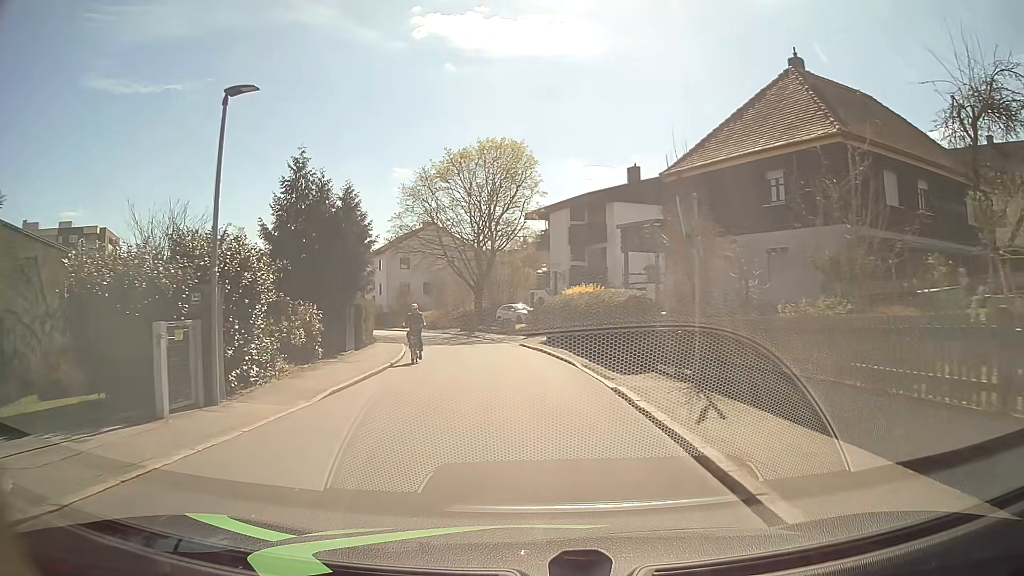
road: residential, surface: asphalt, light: Day
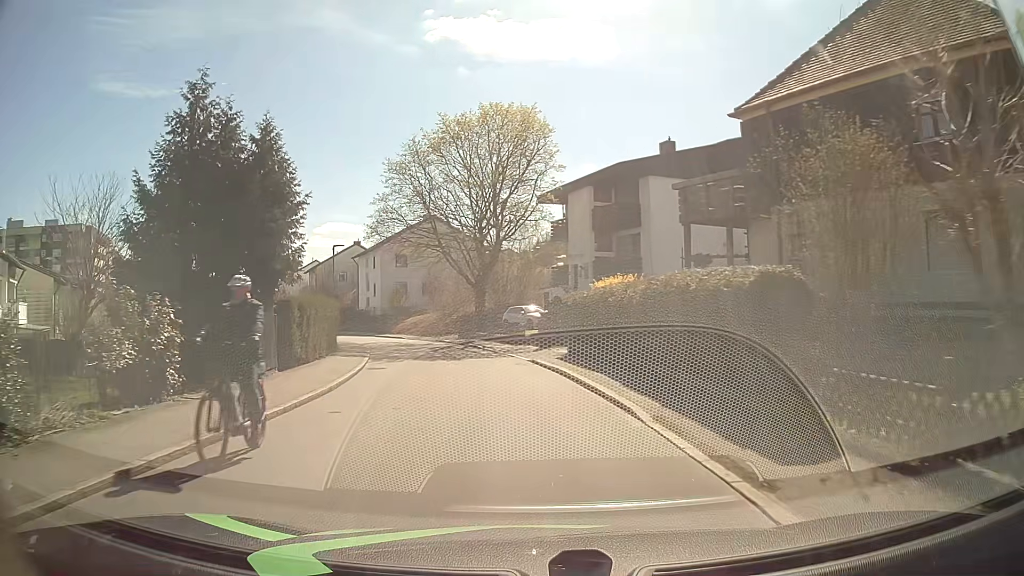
(0.0, +9.2) m; -1°
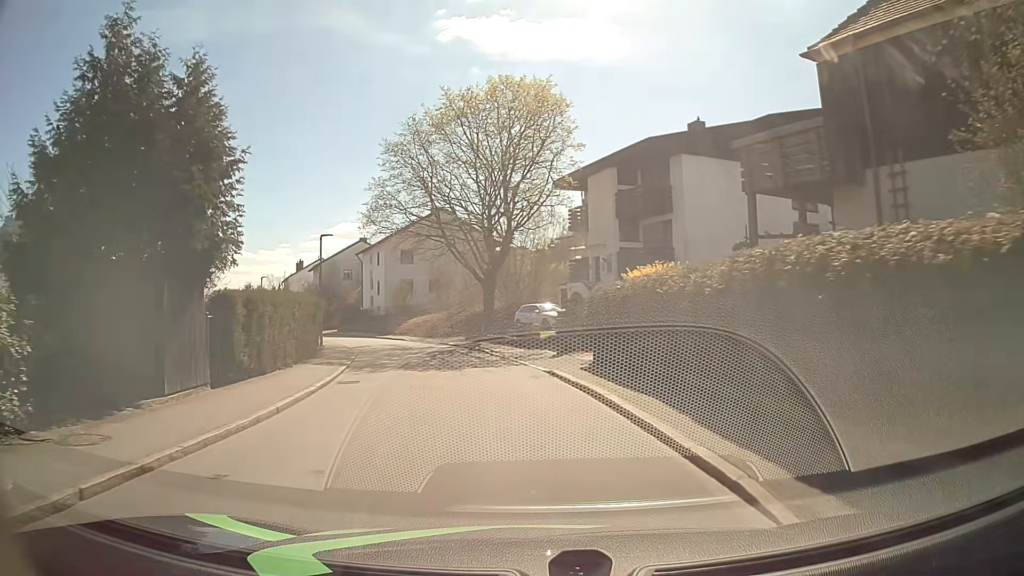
(0.0, +4.6) m; -1°
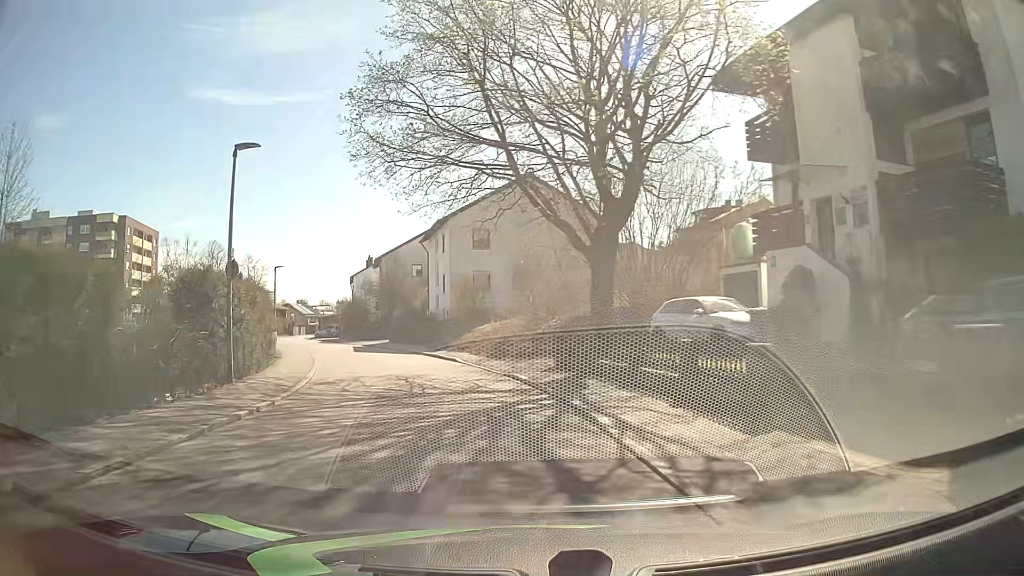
(-1.3, +18.0) m; -9°
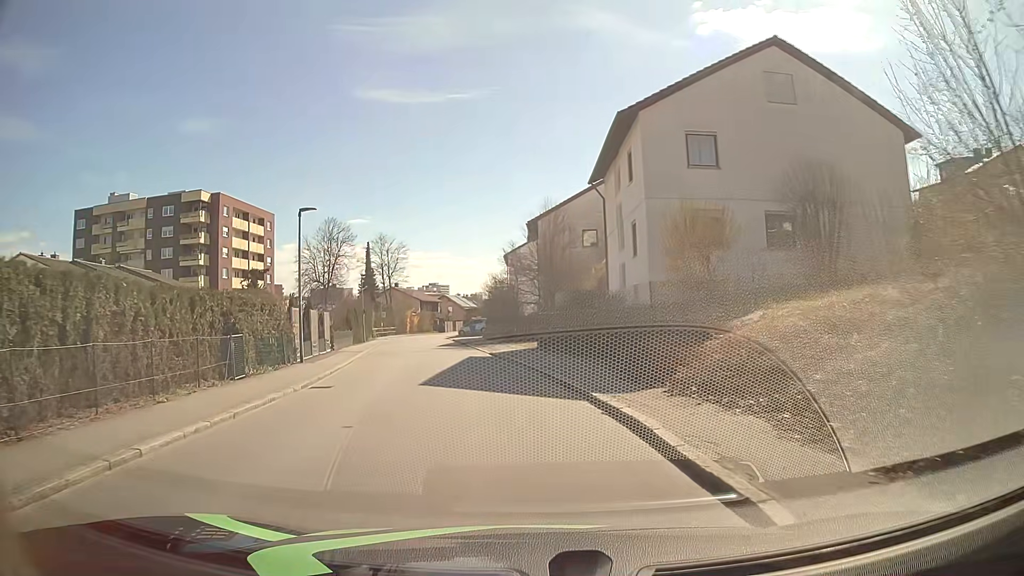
(-3.1, +22.0) m; -17°
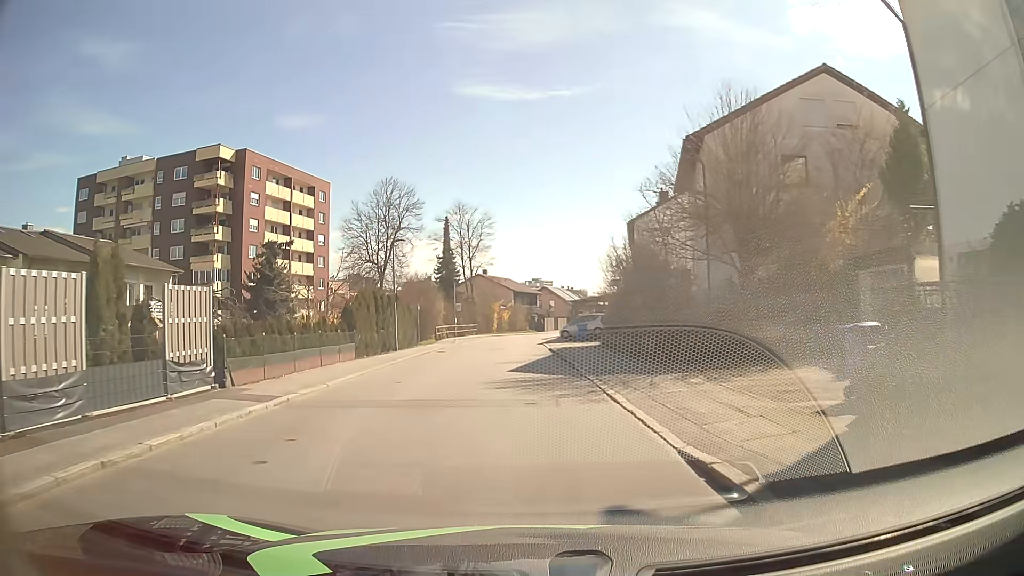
(-1.8, +22.4) m; -7°
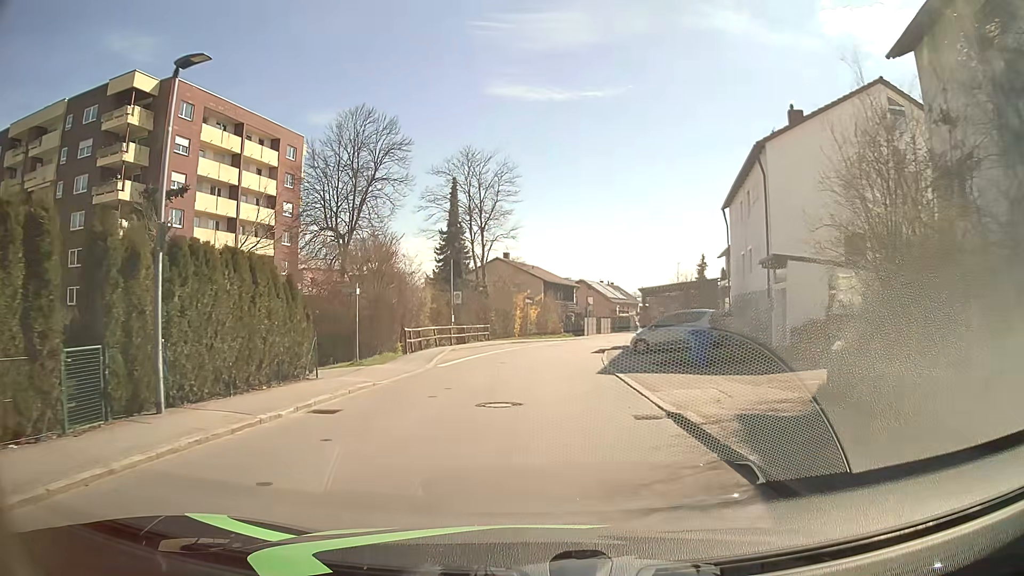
(-1.0, +22.5) m; -4°
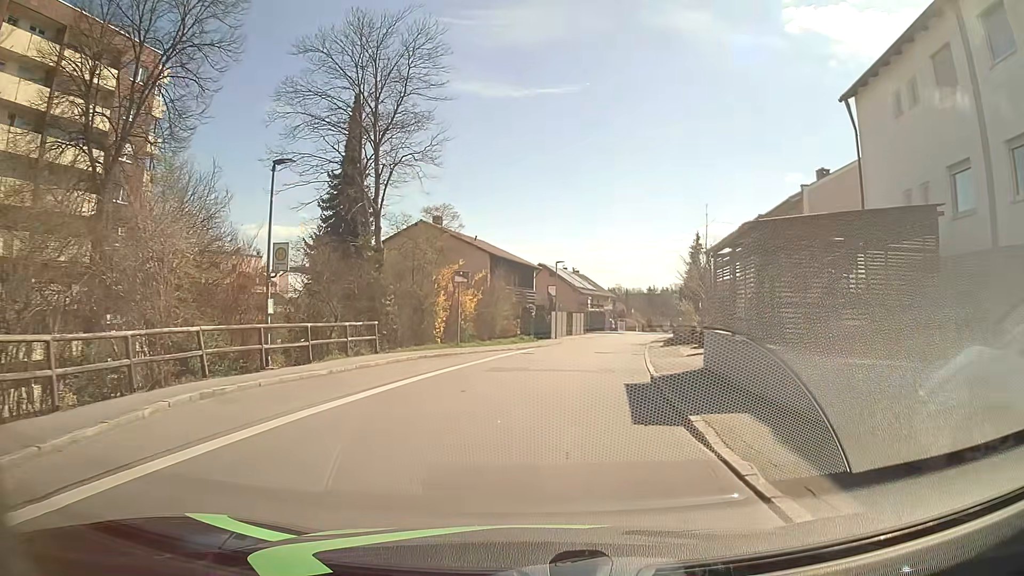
(+0.9, +22.4) m; +4°
(0, +10) (+2, +20) (+3, +30) (+5, +40) (+7, +49) (+10, +59) (+13, +69) (+15, +78) (+17, +88) (+20, +98) m
